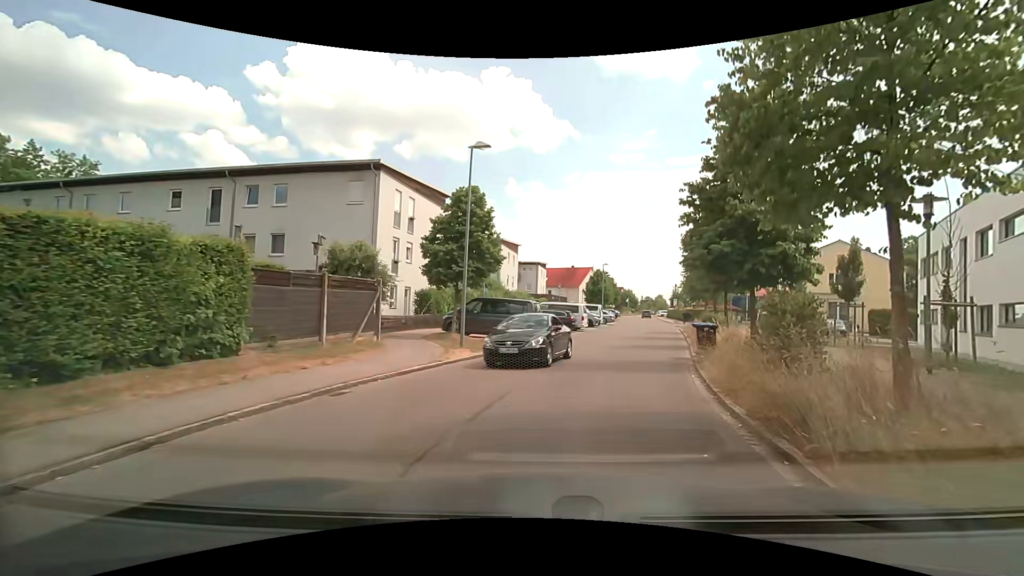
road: residential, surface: asphalt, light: Day
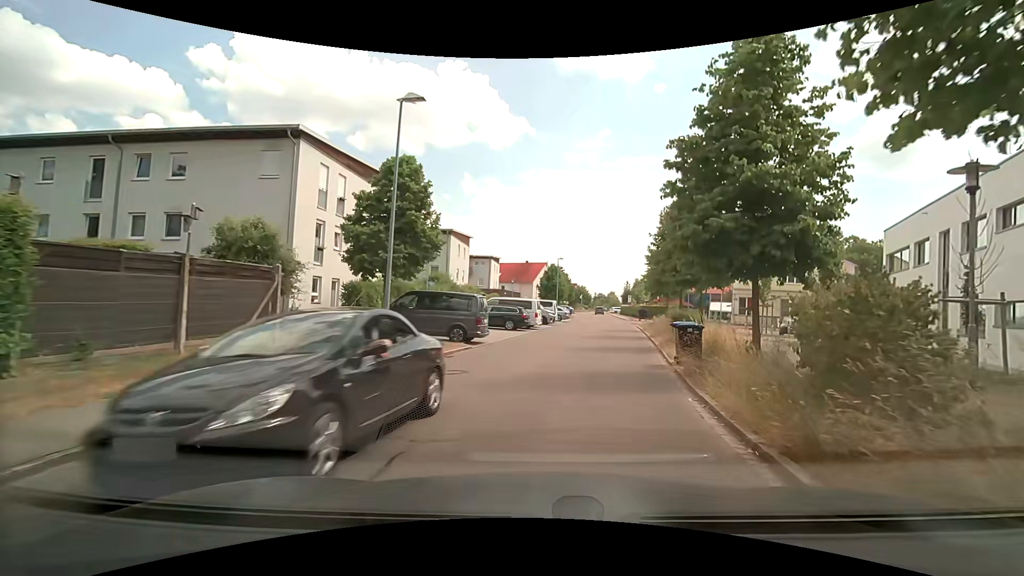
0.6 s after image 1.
(+0.1, +3.6) m; +5°
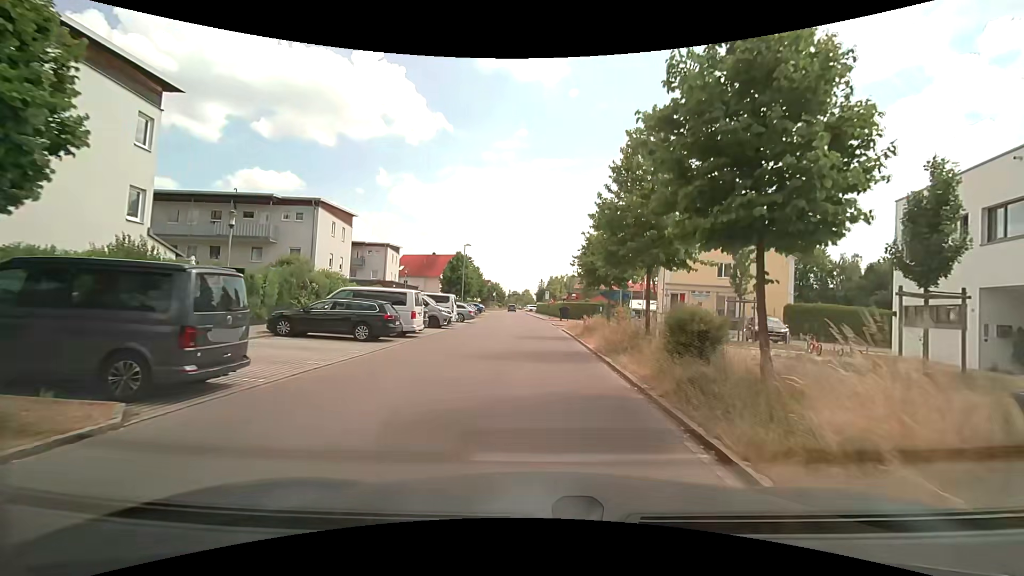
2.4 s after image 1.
(+1.3, +11.9) m; +9°
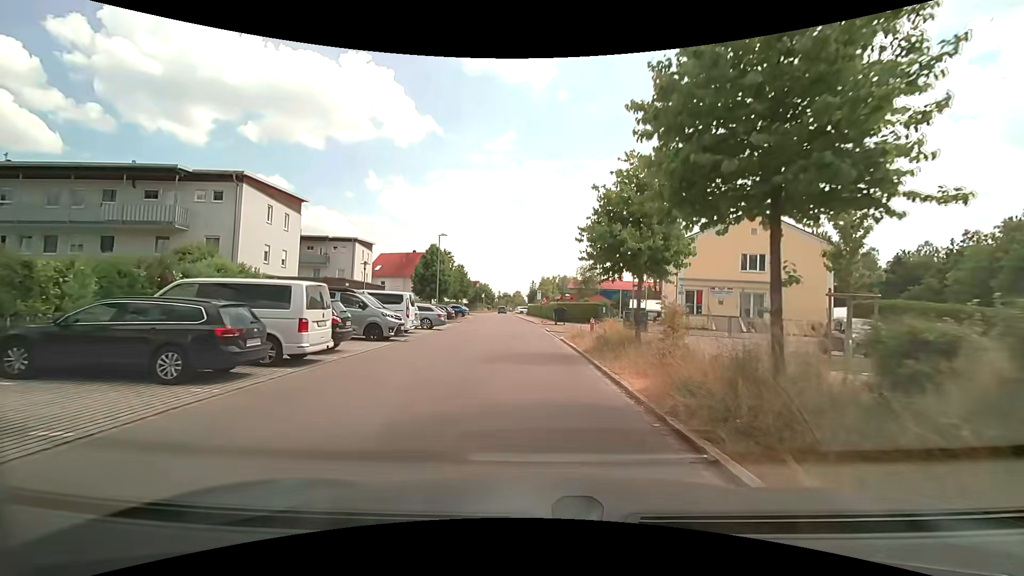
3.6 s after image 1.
(+0.2, +8.8) m; +2°
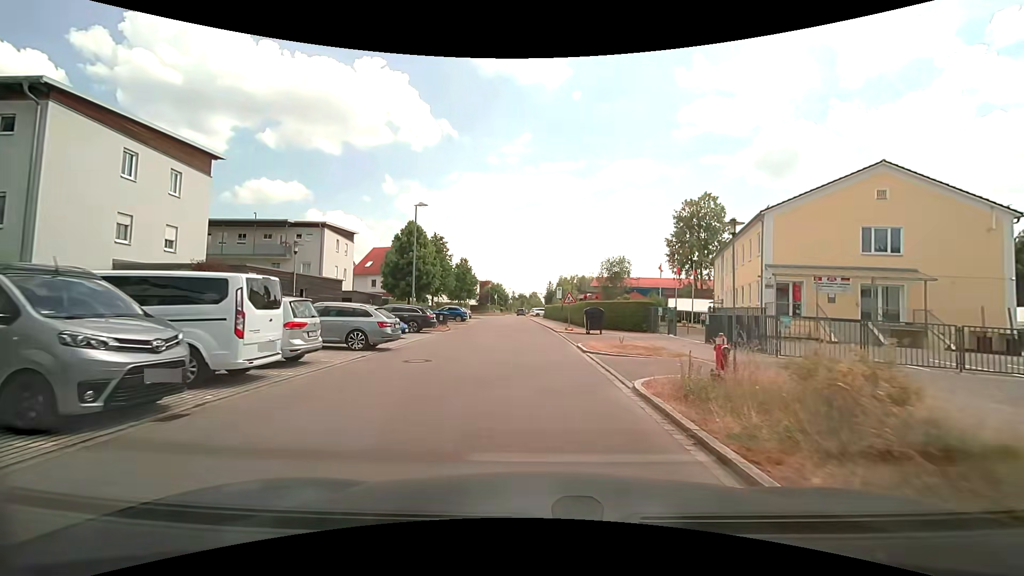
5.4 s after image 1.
(-0.3, +13.8) m; -2°
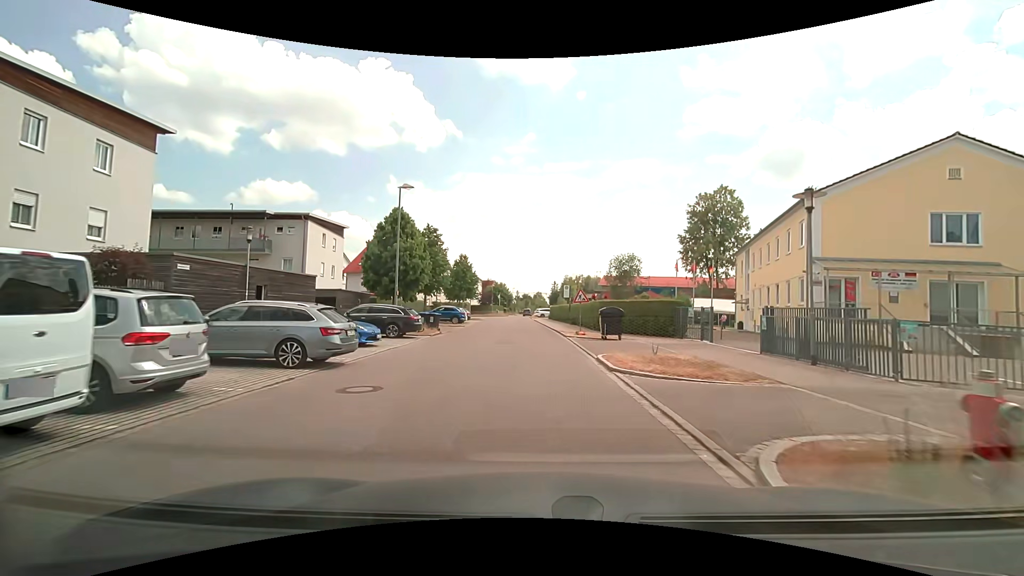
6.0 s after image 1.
(0.0, +4.6) m; -1°
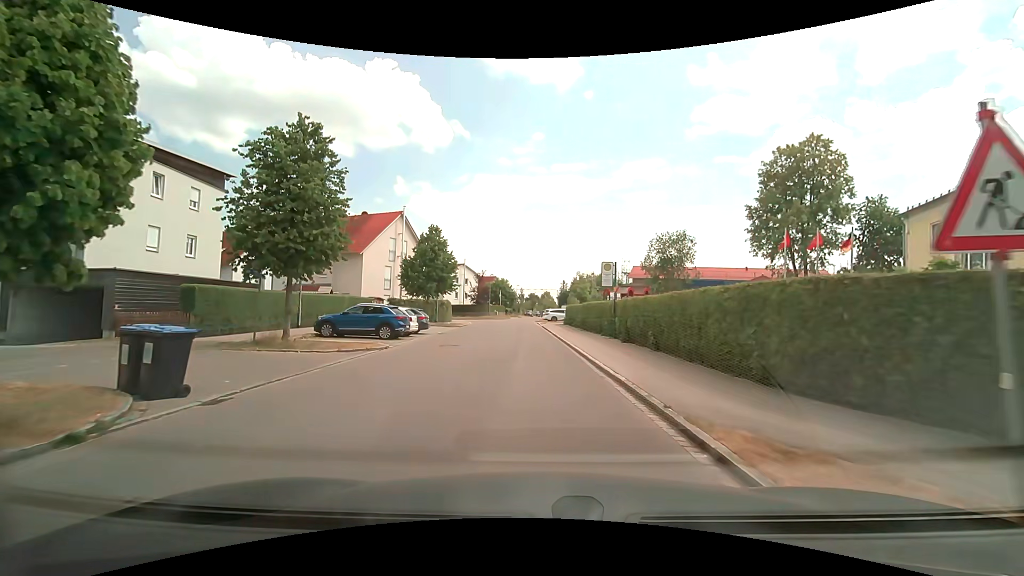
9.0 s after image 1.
(-0.1, +22.2) m; -1°
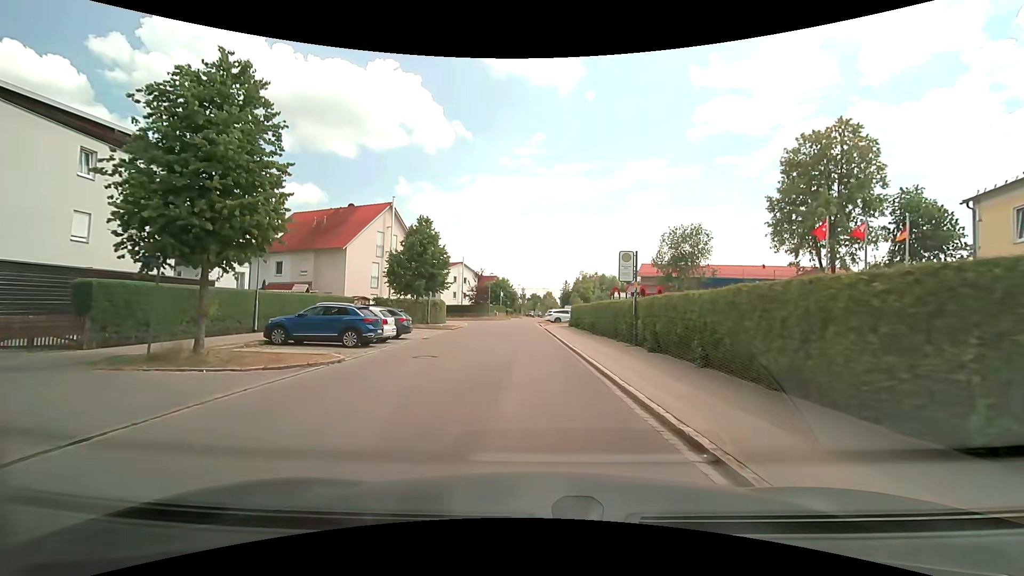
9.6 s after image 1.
(0.0, +4.4) m; 0°
(0, +10) (0, +20) (0, +30) (-1, +40) (-1, +50) (-1, +60) (-1, +70) (0, +80) (+1, +90) (+2, +100) m
